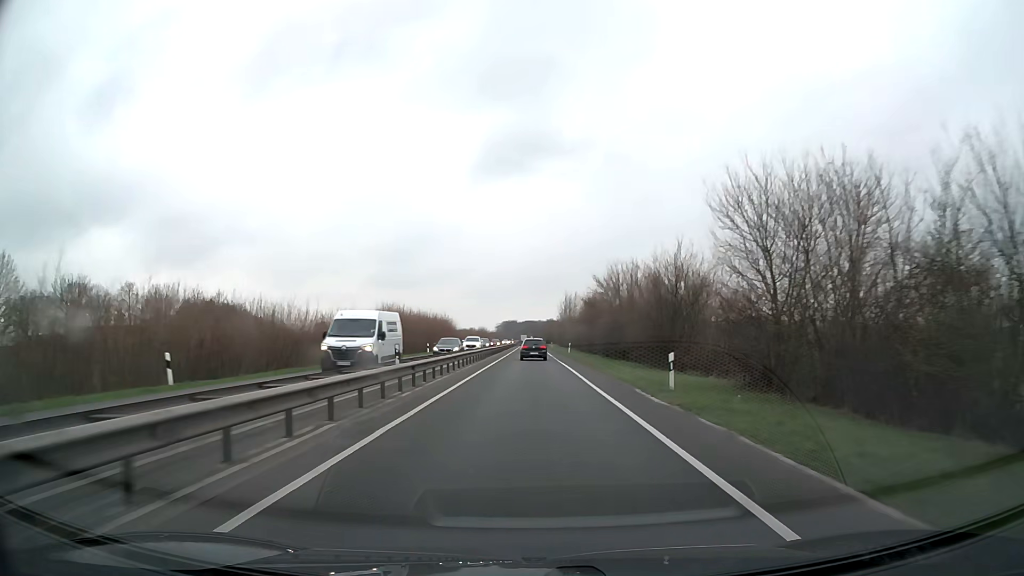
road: trunk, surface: asphalt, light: Day
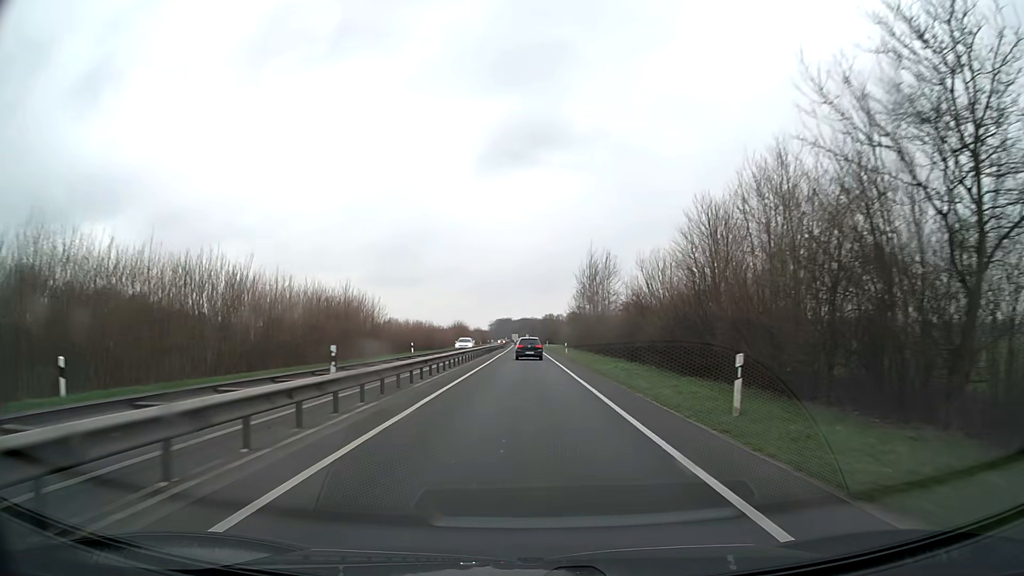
(+0.3, +55.4) m; 0°
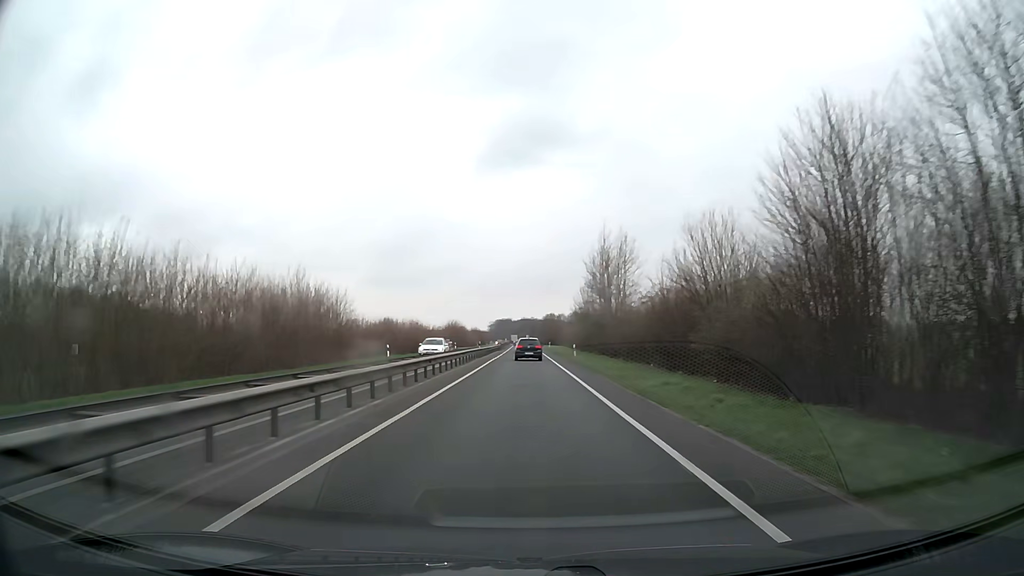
(0.0, +11.0) m; 0°
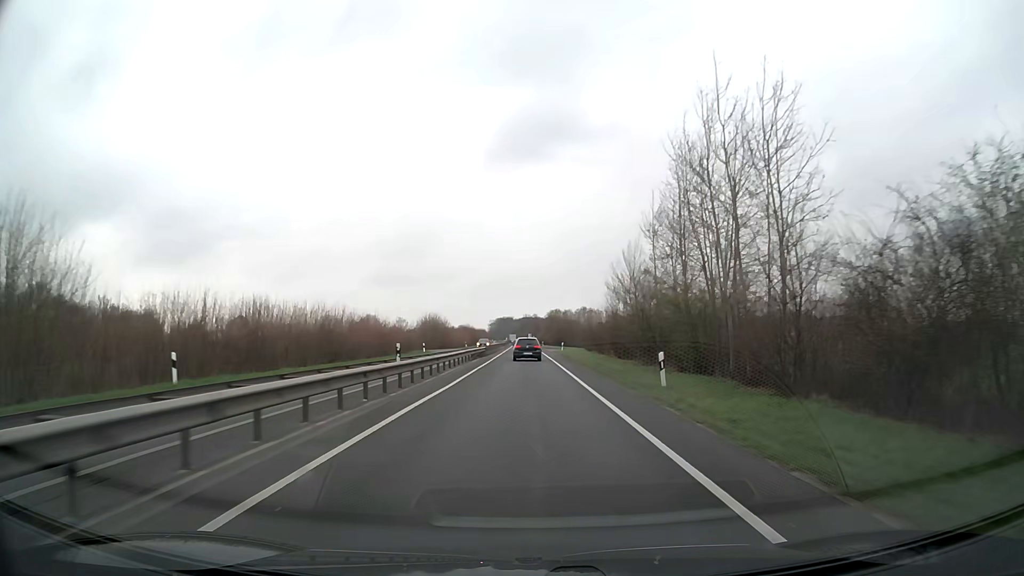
(-0.1, +32.6) m; 0°
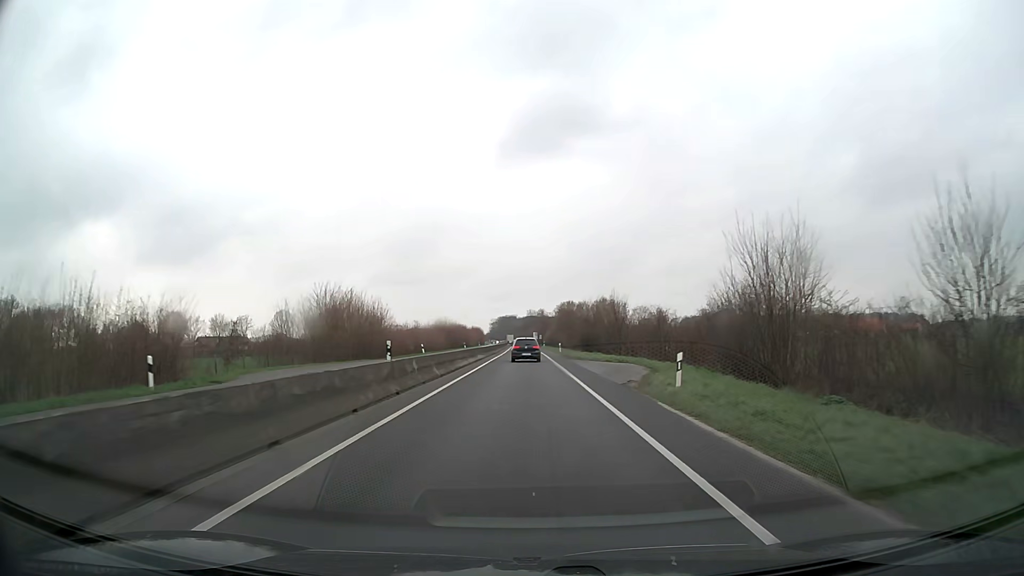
(0.0, +52.6) m; 0°
